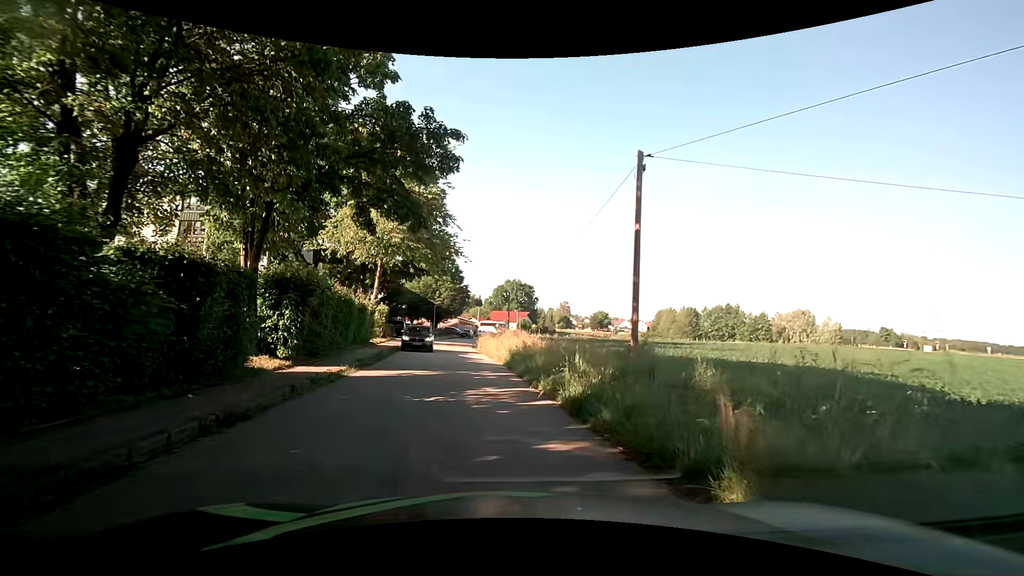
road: residential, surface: asphalt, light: Day
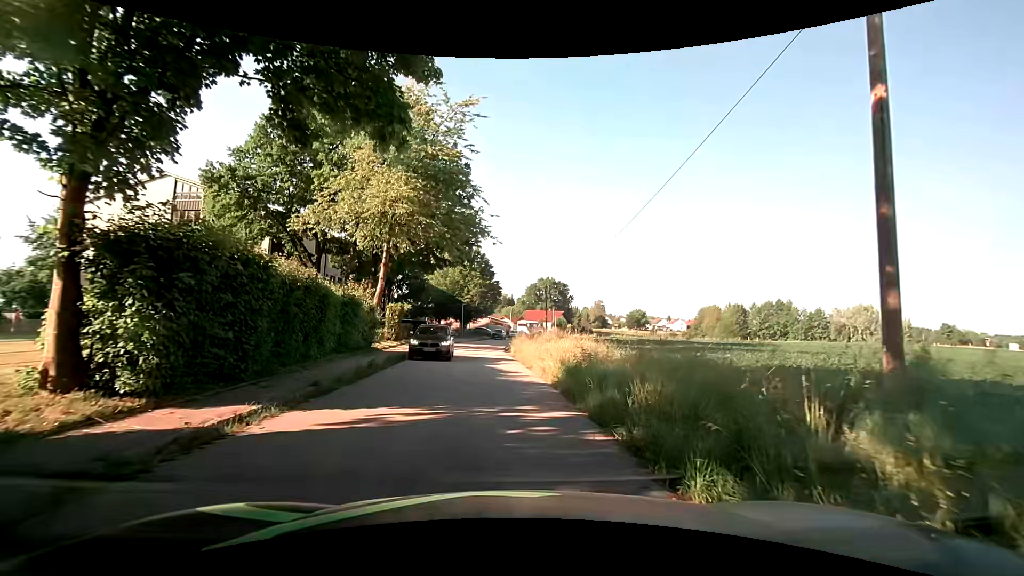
(-0.4, +7.8) m; -4°
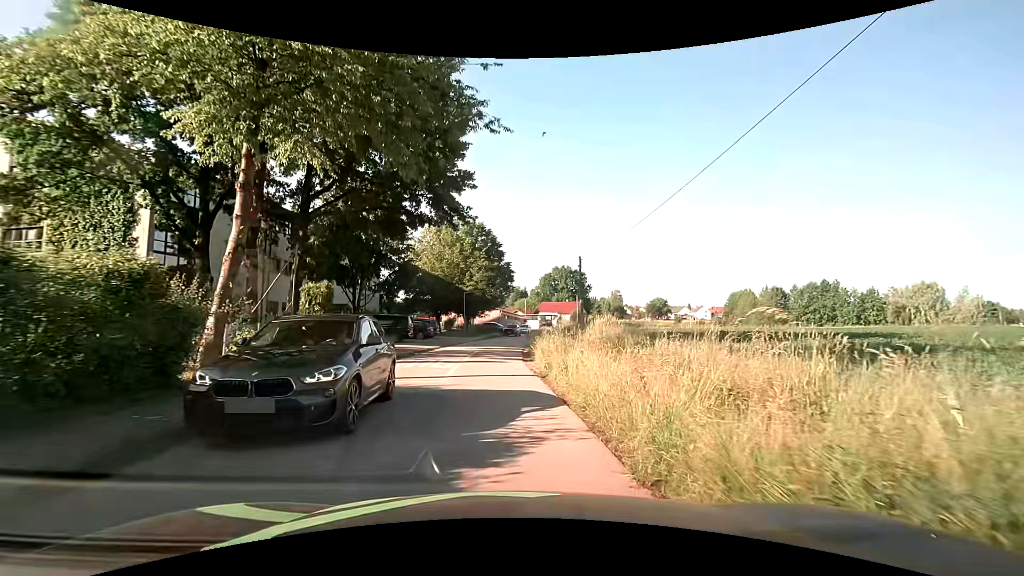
(-0.2, +15.3) m; -2°
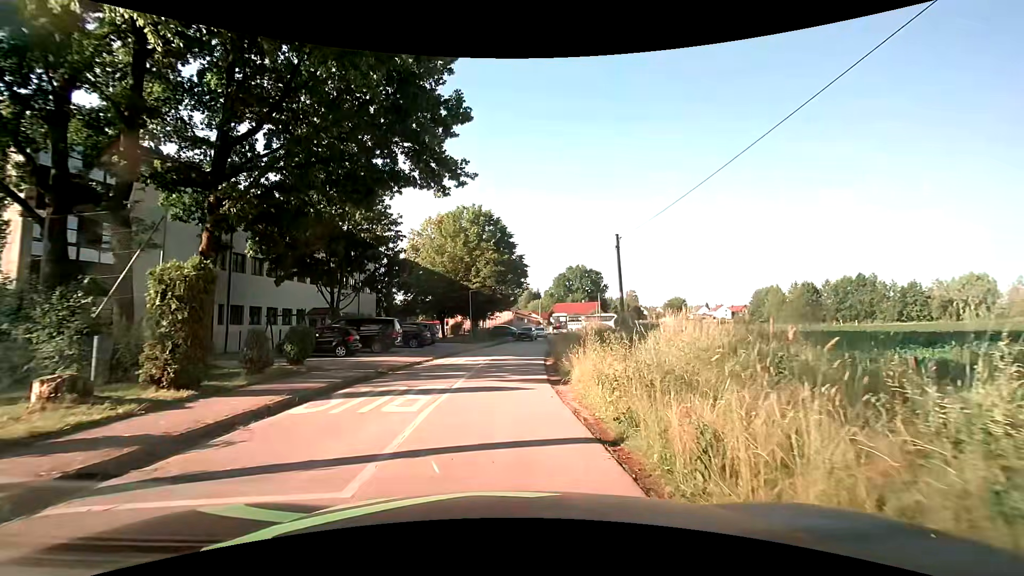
(+0.1, +7.9) m; 0°
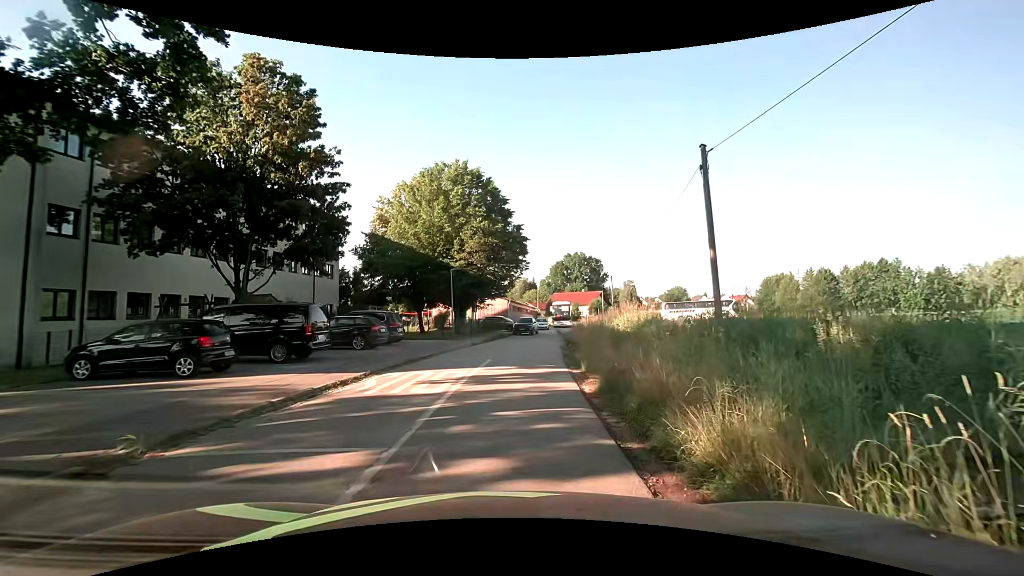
(-0.1, +10.9) m; 0°
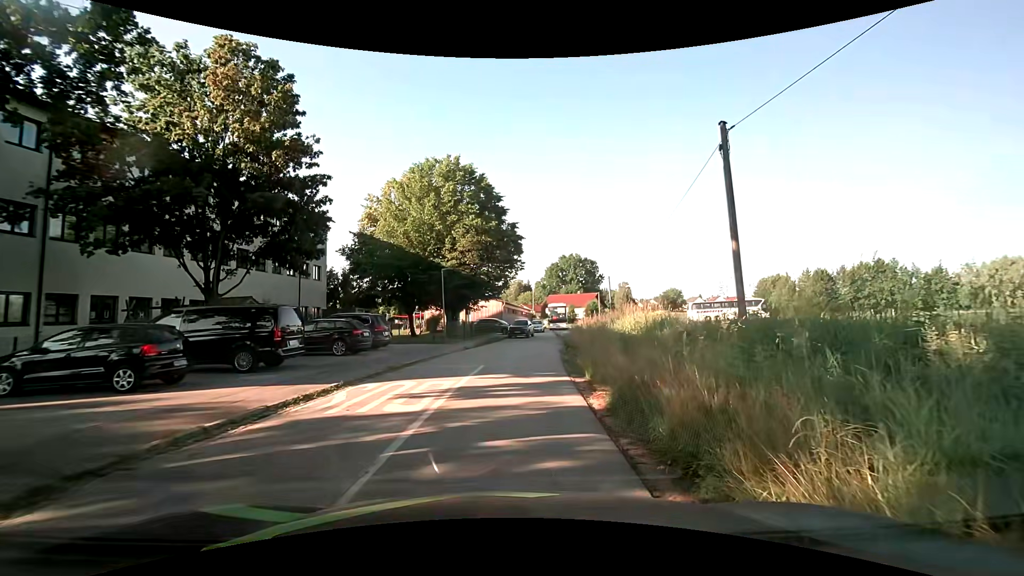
(0.0, +1.6) m; +1°
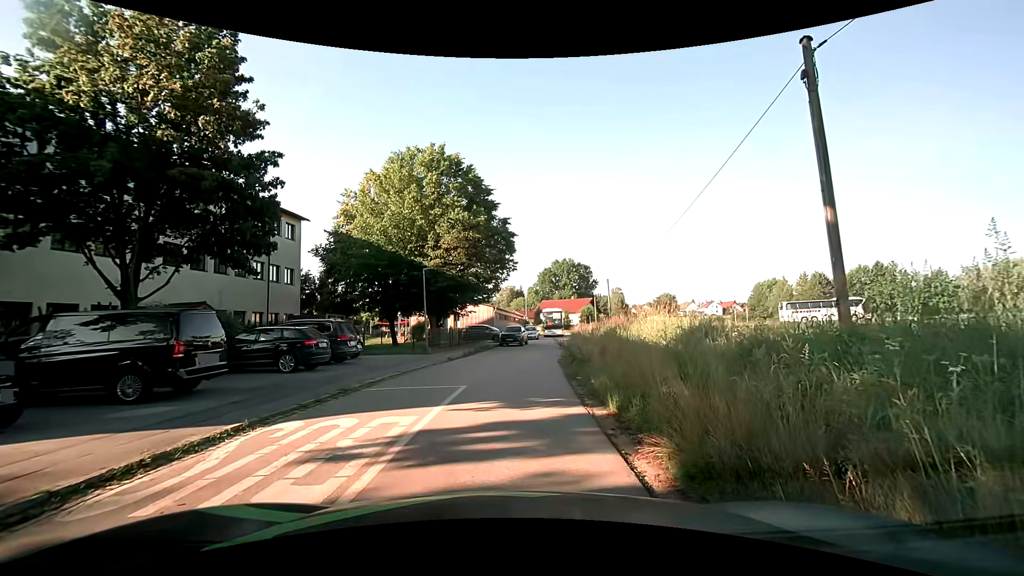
(0.0, +3.6) m; +1°
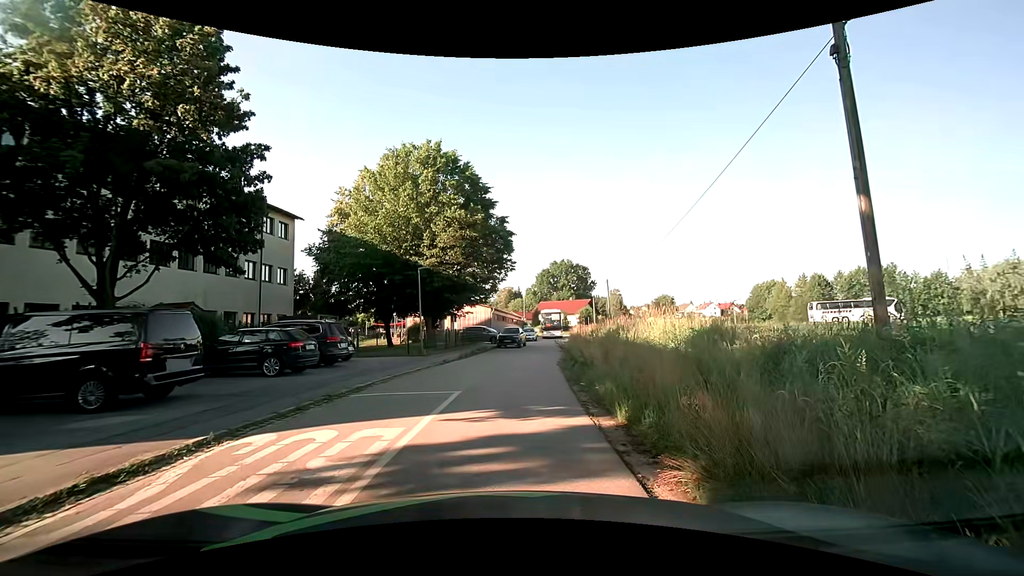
(0.0, +0.8) m; -1°
